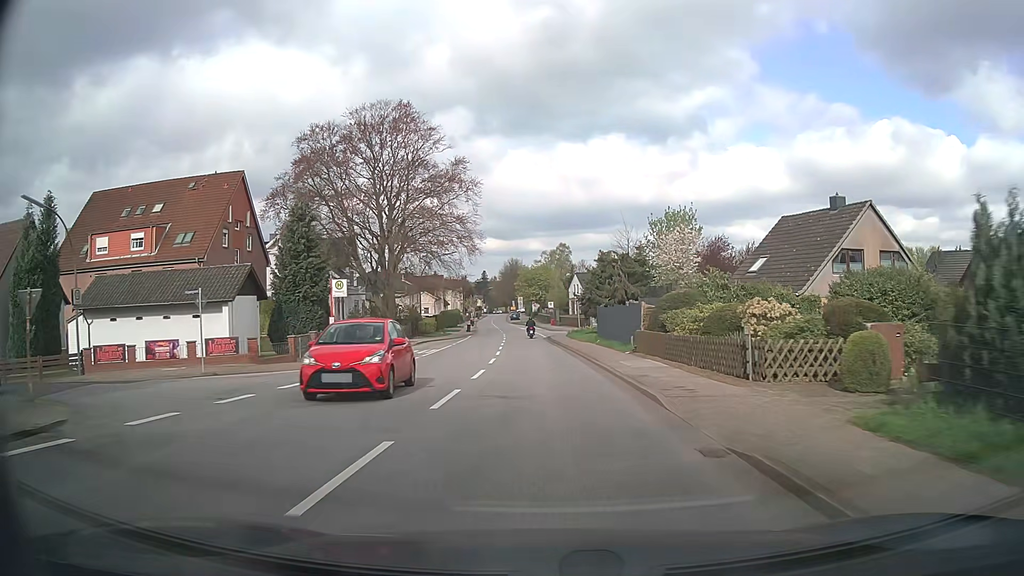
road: secondary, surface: asphalt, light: Day
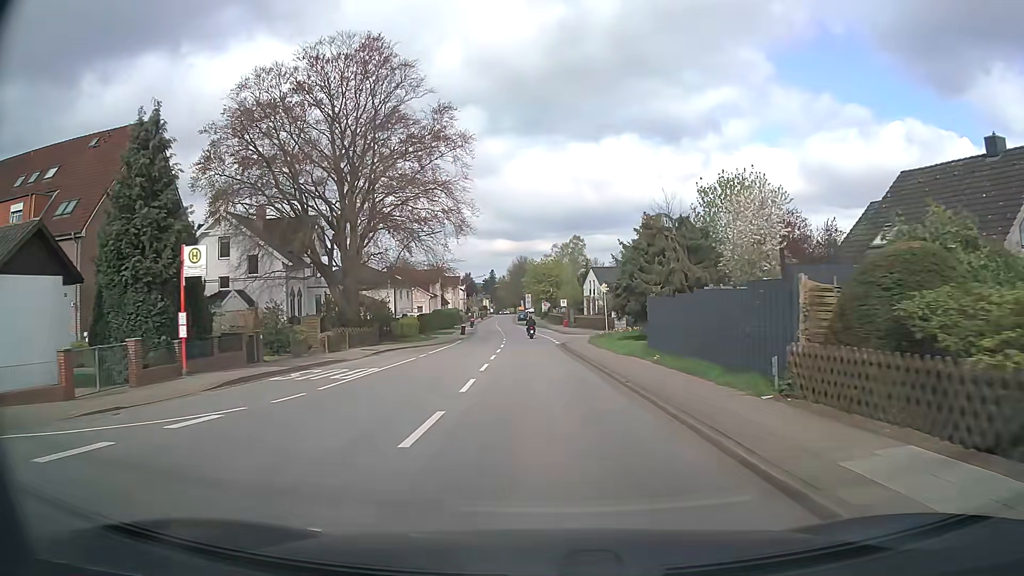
(-0.2, +15.2) m; -1°
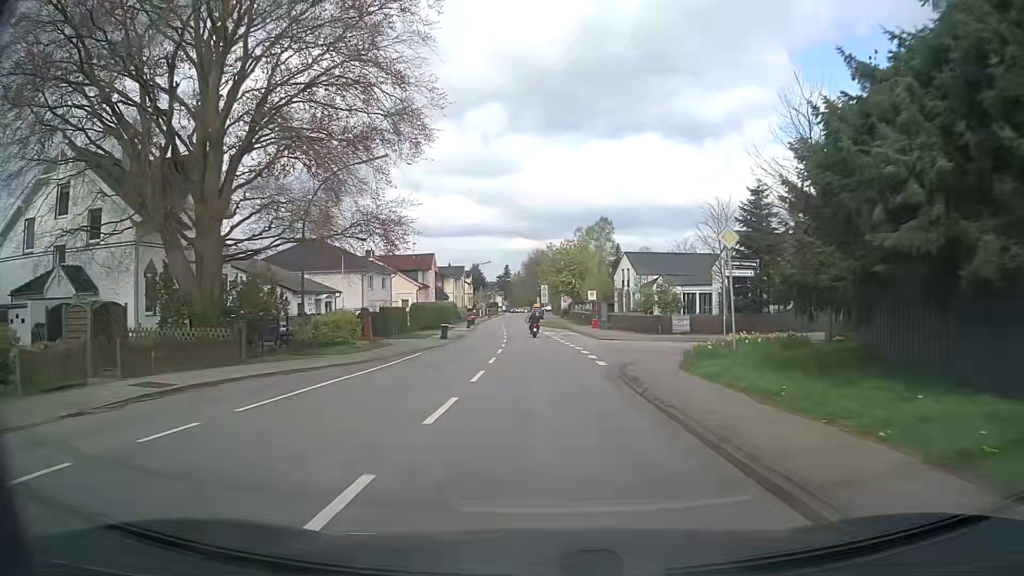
(-0.1, +22.5) m; -1°
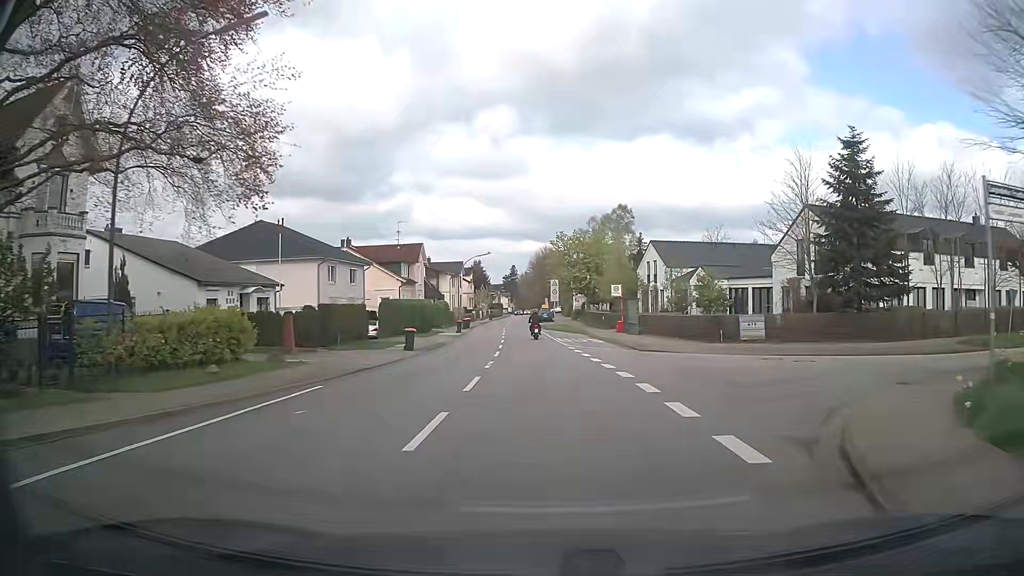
(-0.1, +13.9) m; 0°
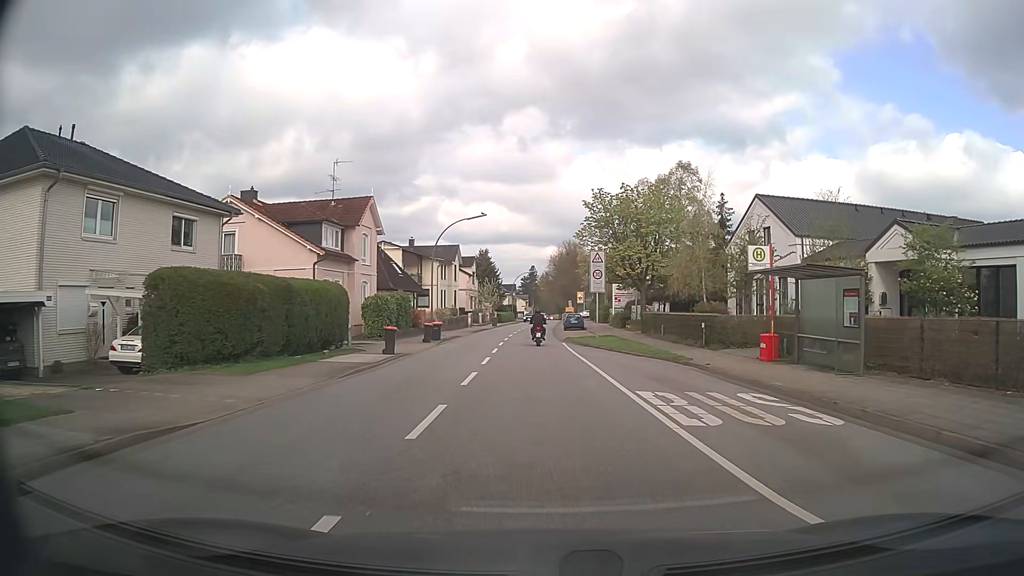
(-0.6, +29.1) m; -2°
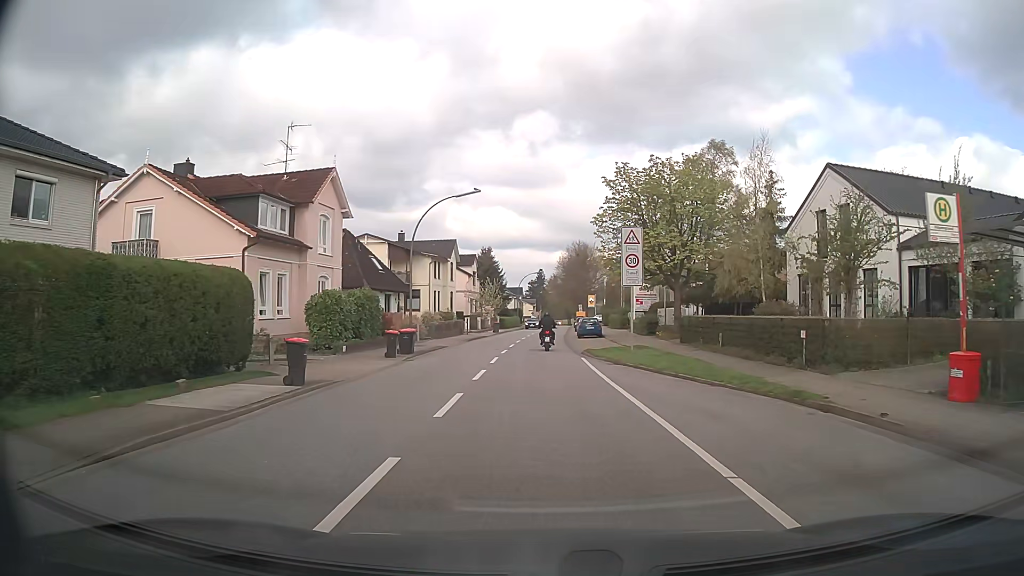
(-0.1, +9.8) m; -1°
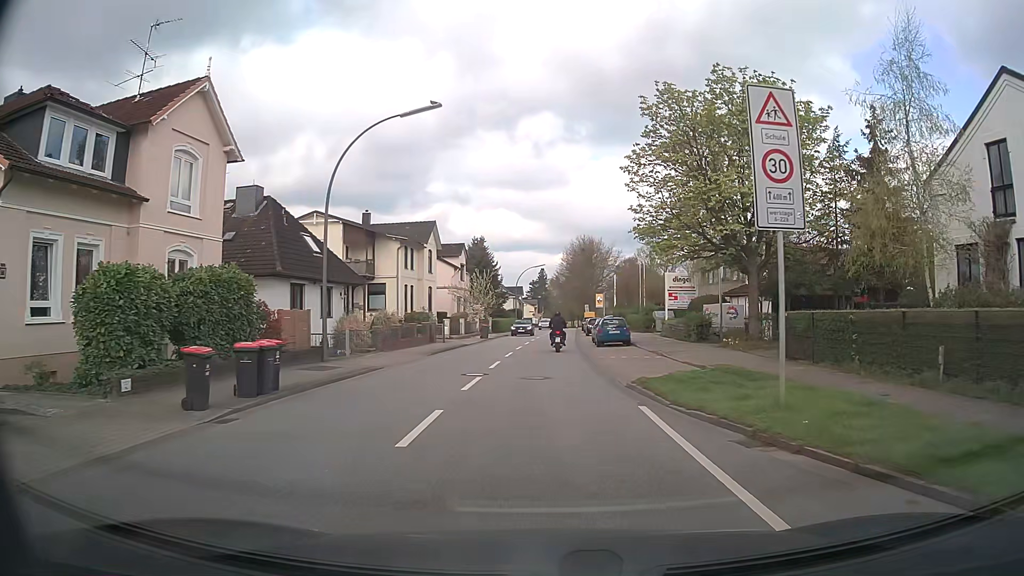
(0.0, +14.4) m; 0°
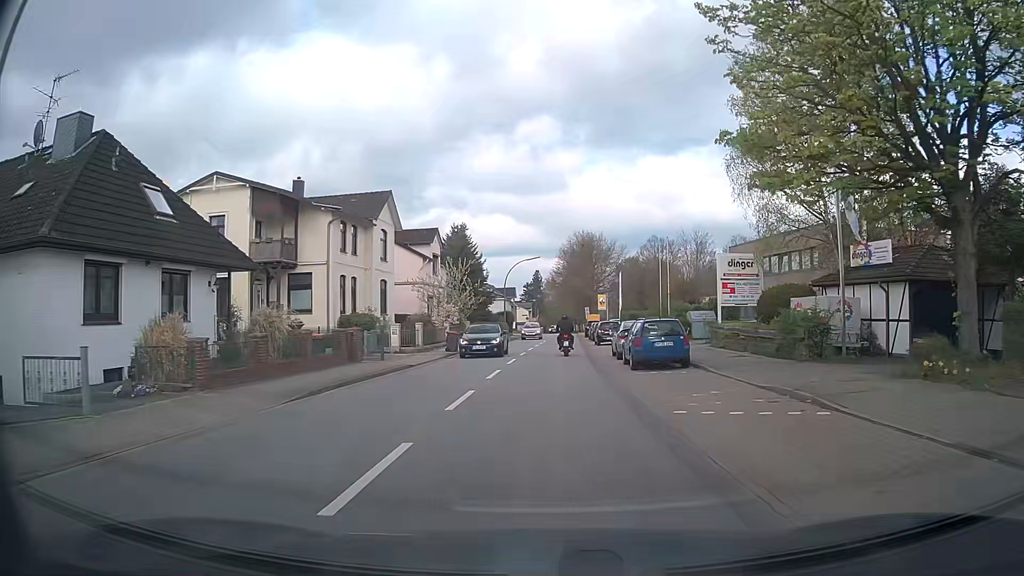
(0.0, +14.6) m; -1°
(0, +10) (0, +20) (+1, +30) (+1, +40) (+2, +50) (+3, +60) (+3, +70) (+4, +80) (+4, +90) (+5, +100) m
